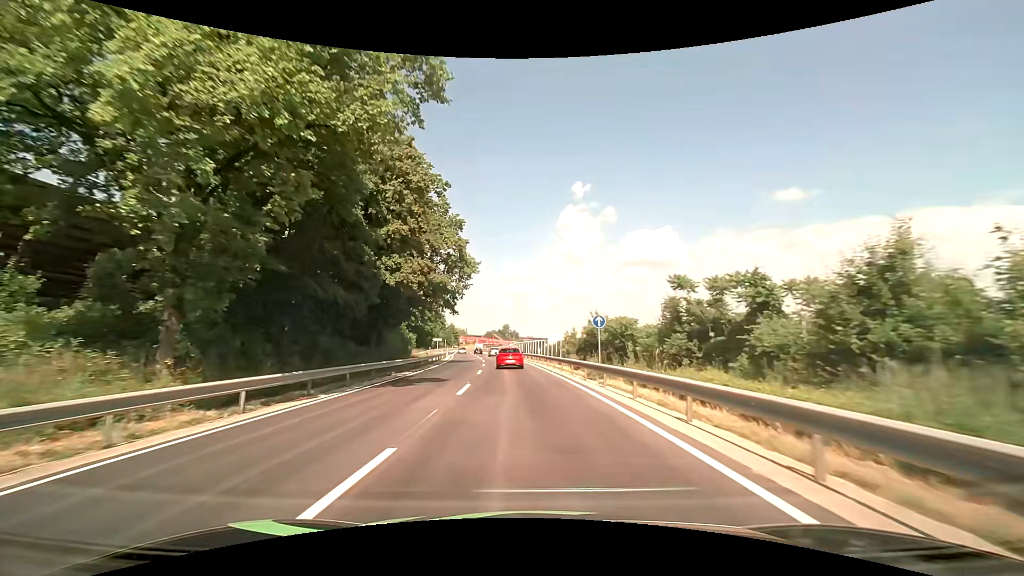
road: primary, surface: asphalt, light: Day
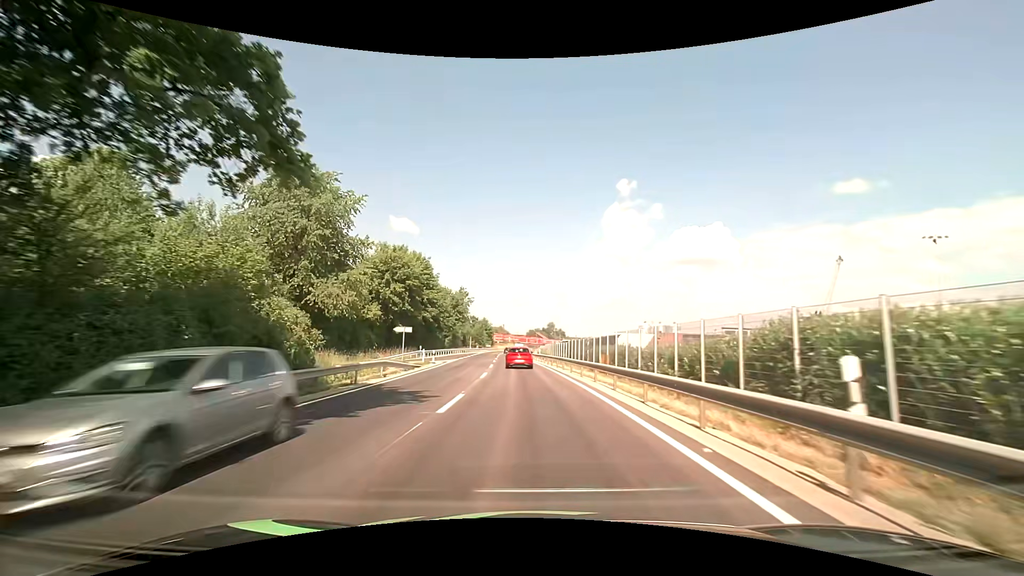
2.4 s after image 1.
(-1.8, +40.7) m; -5°
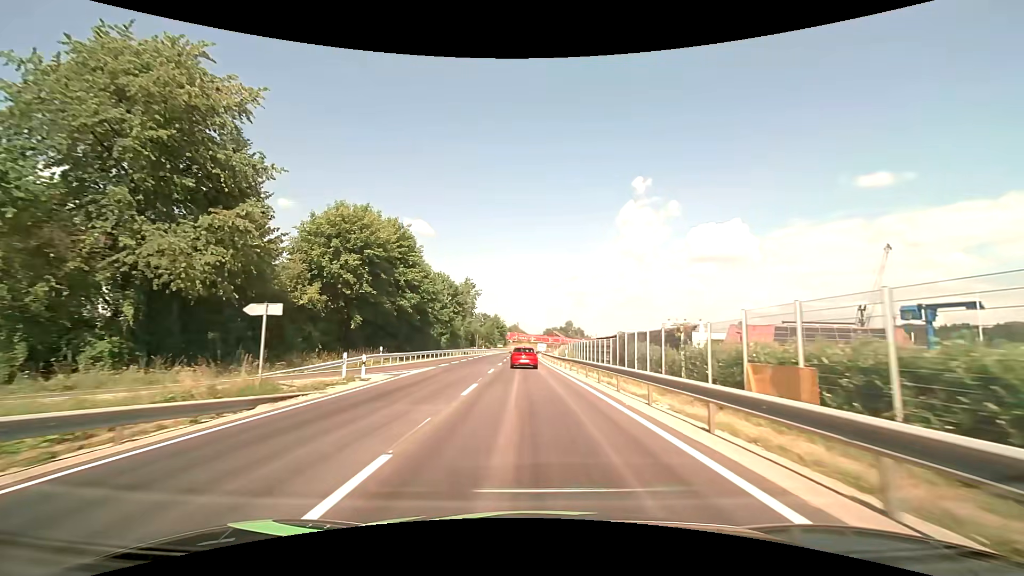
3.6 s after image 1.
(-0.3, +20.4) m; -2°
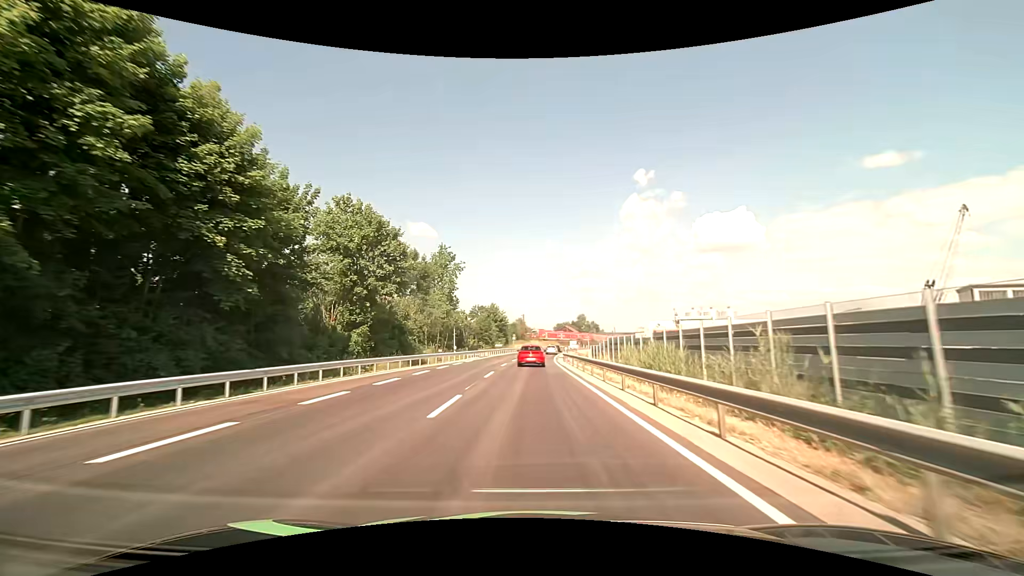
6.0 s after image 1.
(-0.5, +40.9) m; -1°
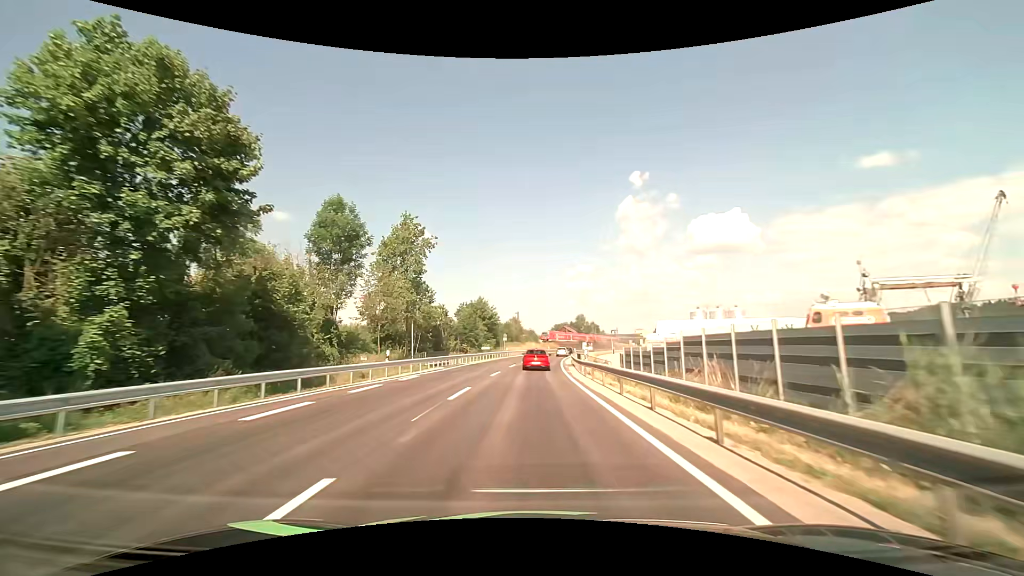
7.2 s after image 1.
(+0.1, +20.5) m; 0°
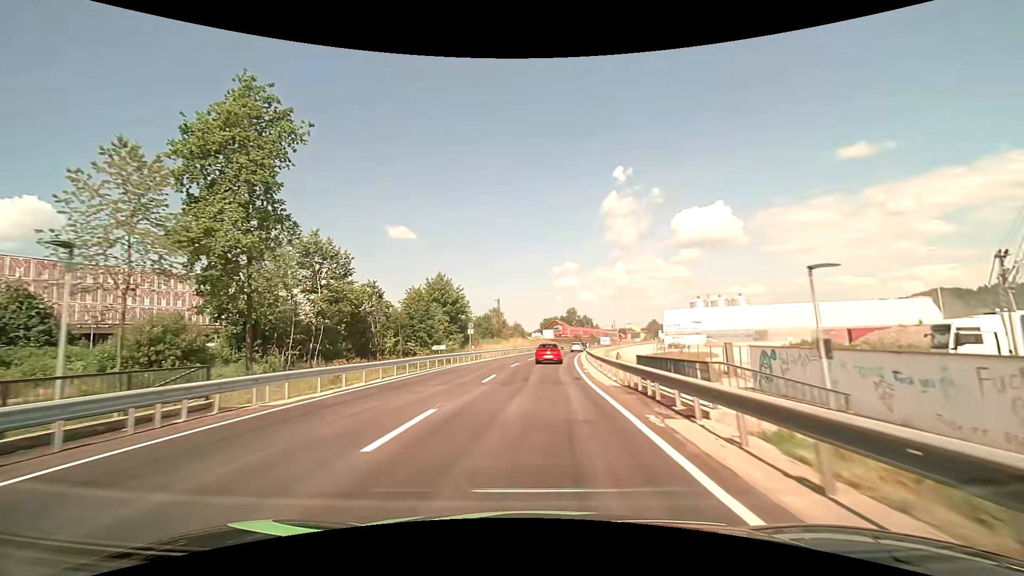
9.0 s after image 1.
(+0.3, +30.8) m; +2°
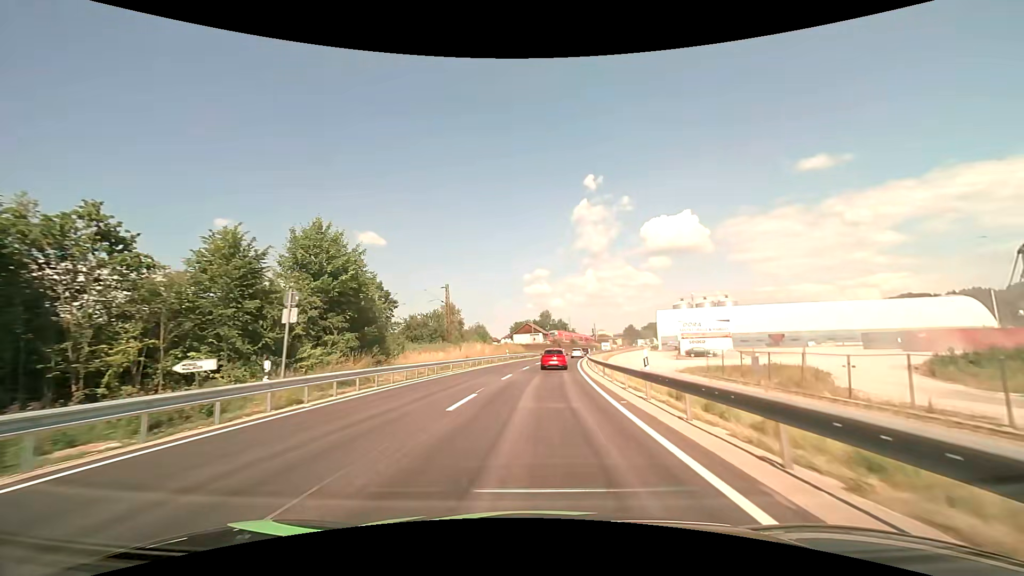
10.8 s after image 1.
(+0.8, +31.0) m; +3°
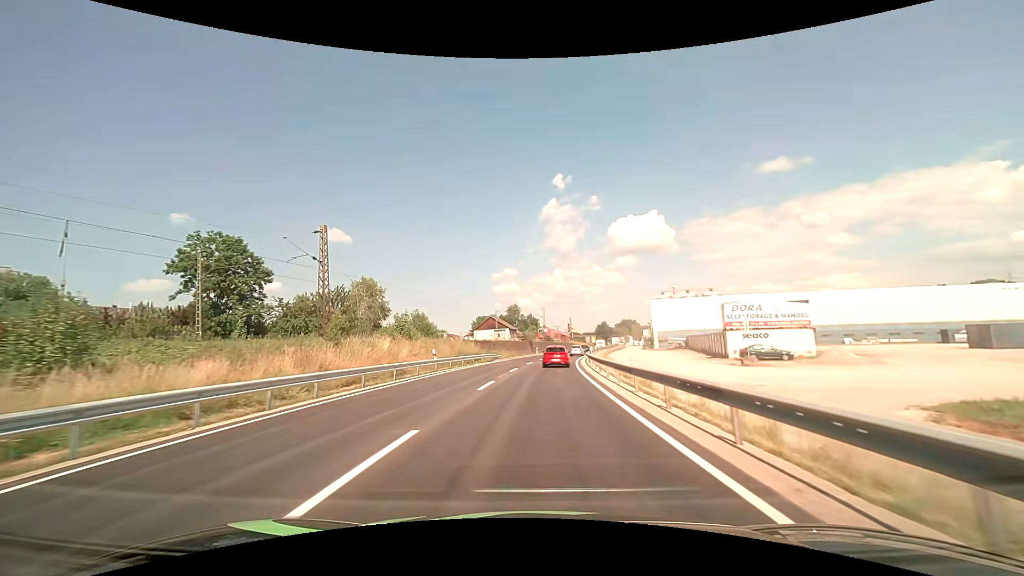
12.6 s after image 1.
(+1.0, +31.2) m; +4°
(0, +10) (0, +20) (+1, +30) (+2, +40) (+3, +50) (+4, +60) (+5, +70) (+7, +80) (+8, +89) (+10, +99) m
